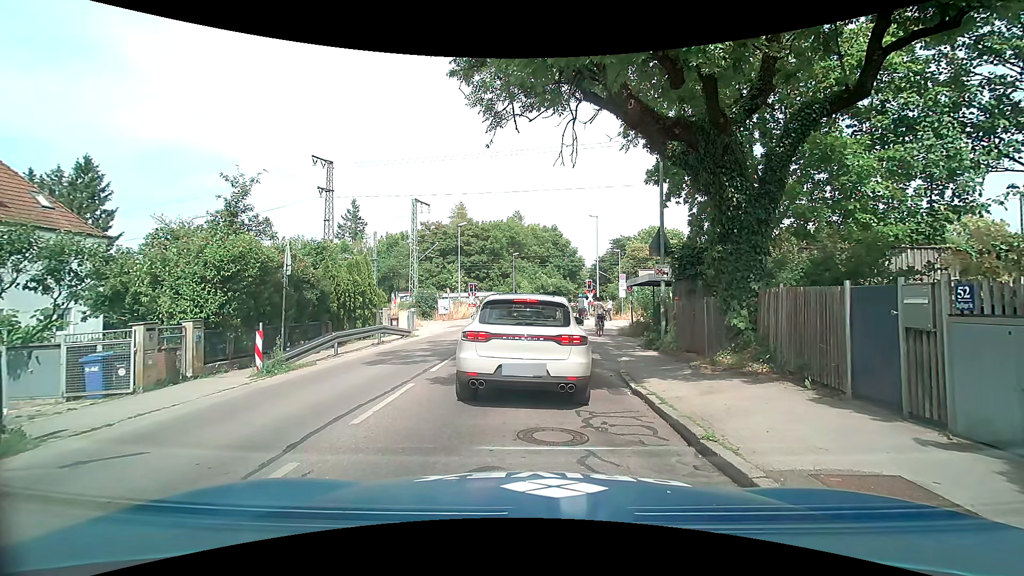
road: tertiary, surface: asphalt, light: Day
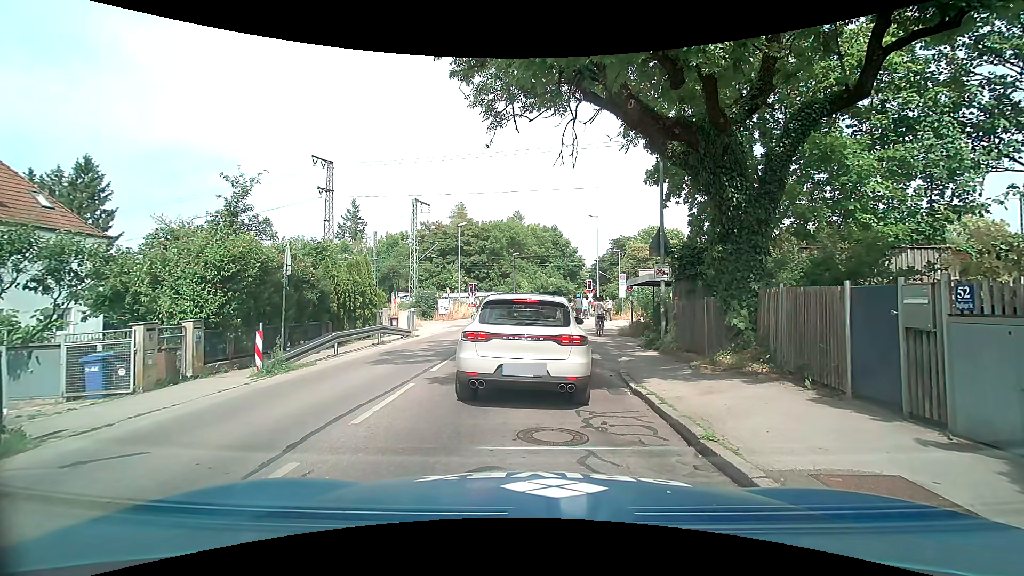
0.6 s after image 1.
(0.0, 0.0) m; 0°
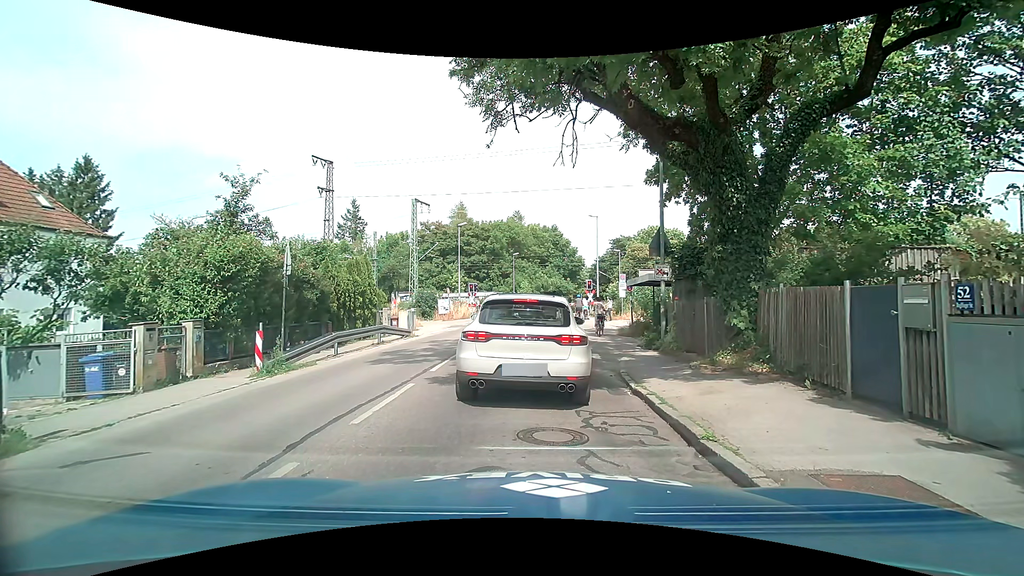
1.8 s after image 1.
(0.0, 0.0) m; 0°
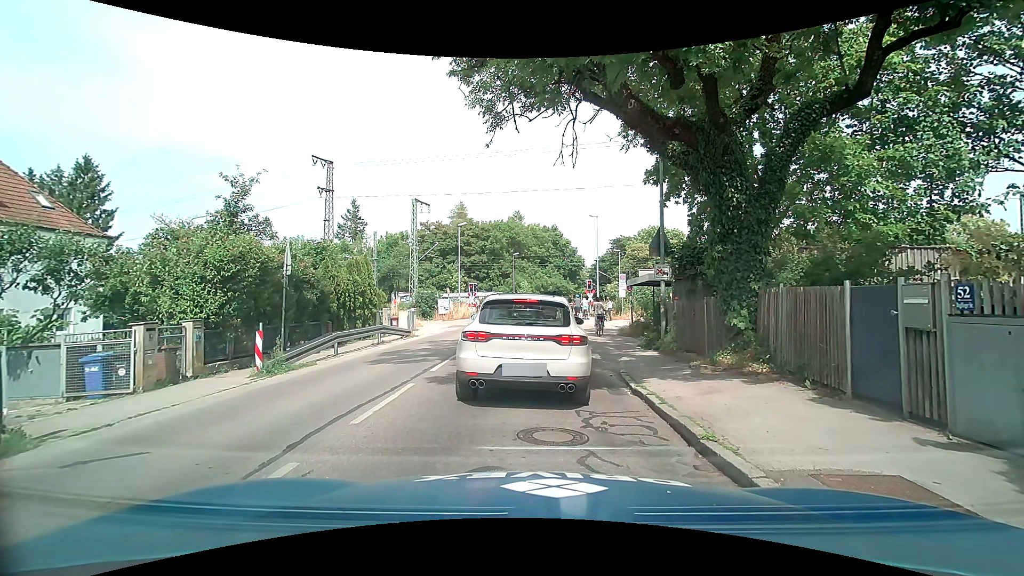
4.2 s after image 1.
(0.0, 0.0) m; 0°
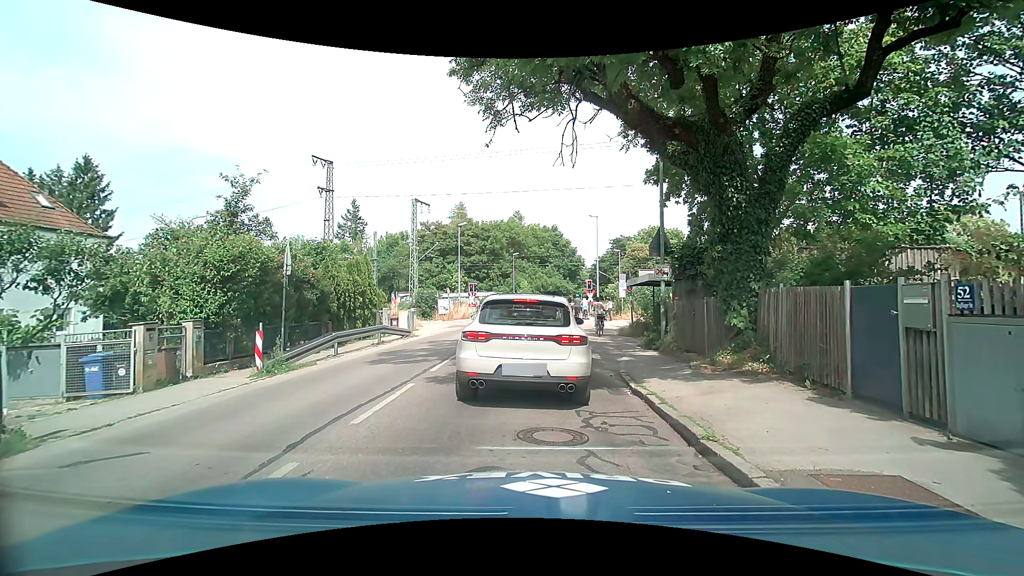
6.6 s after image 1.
(0.0, 0.0) m; 0°
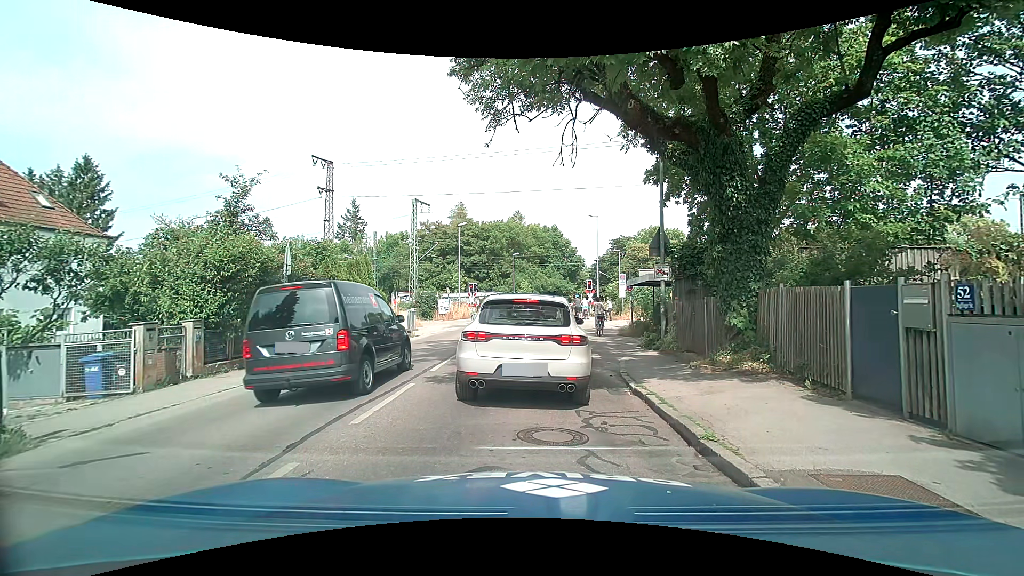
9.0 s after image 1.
(0.0, 0.0) m; 0°
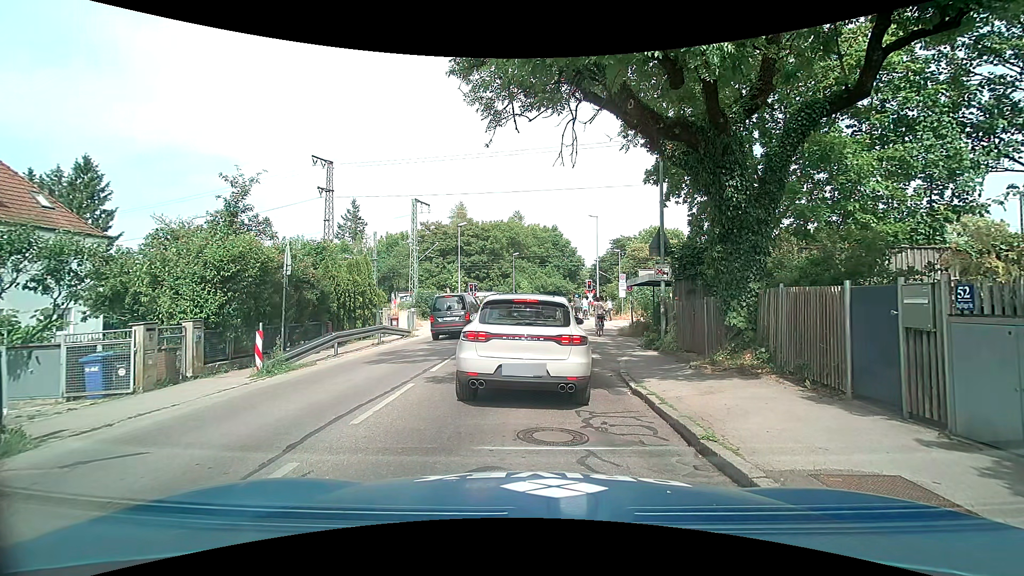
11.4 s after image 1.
(0.0, 0.0) m; 0°
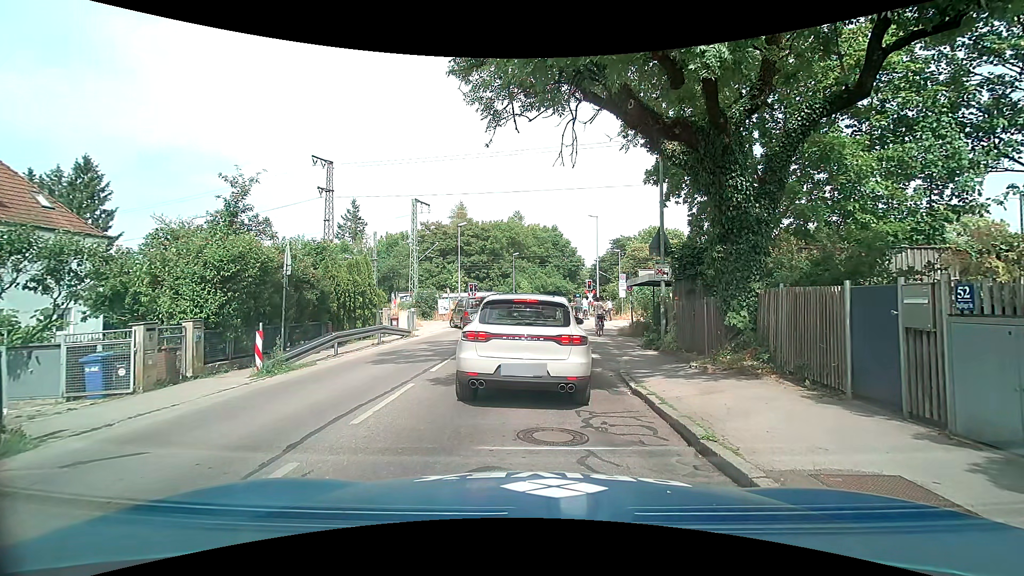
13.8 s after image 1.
(0.0, 0.0) m; 0°
